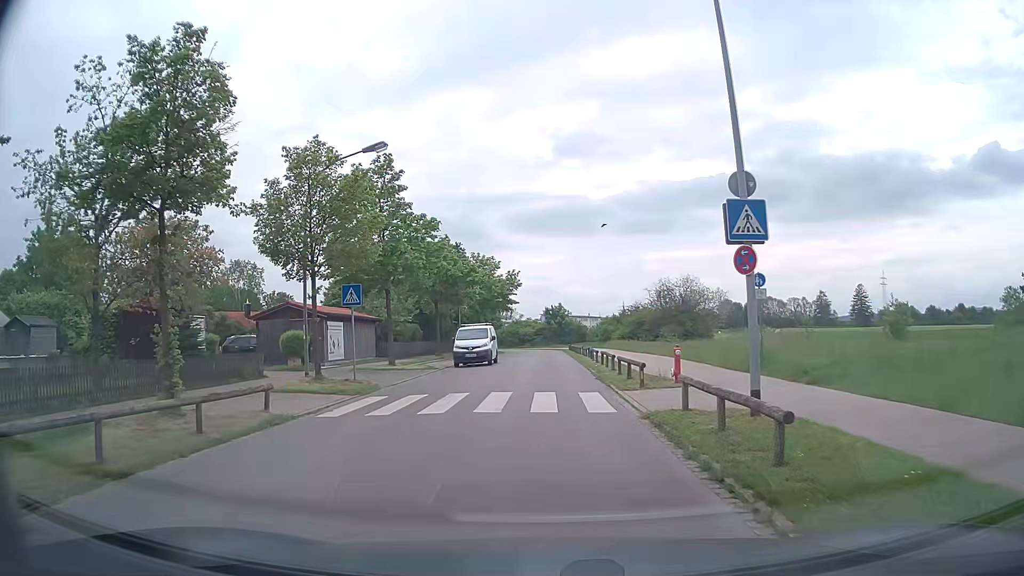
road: residential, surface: asphalt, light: Day
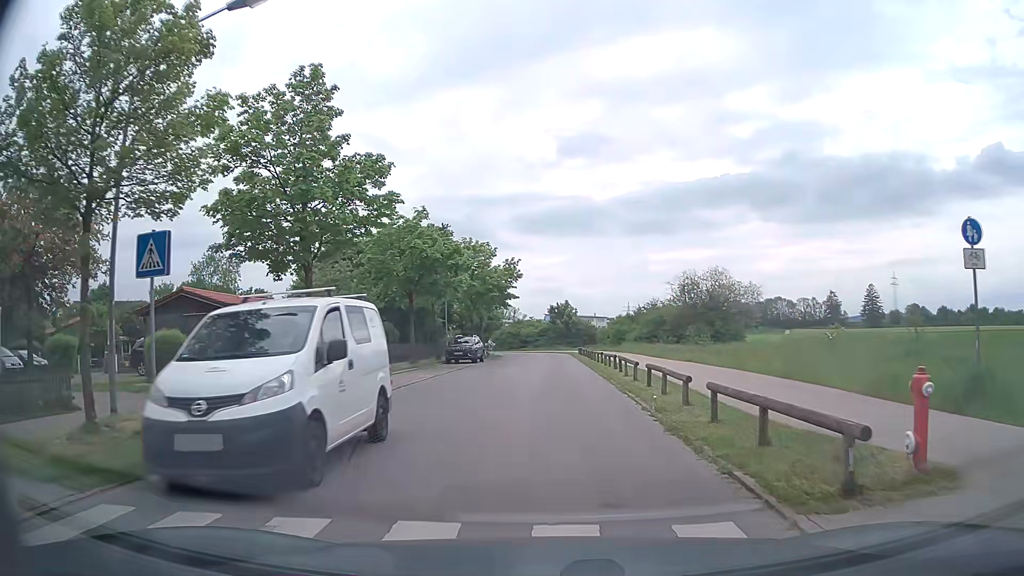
(0.0, +10.7) m; 0°
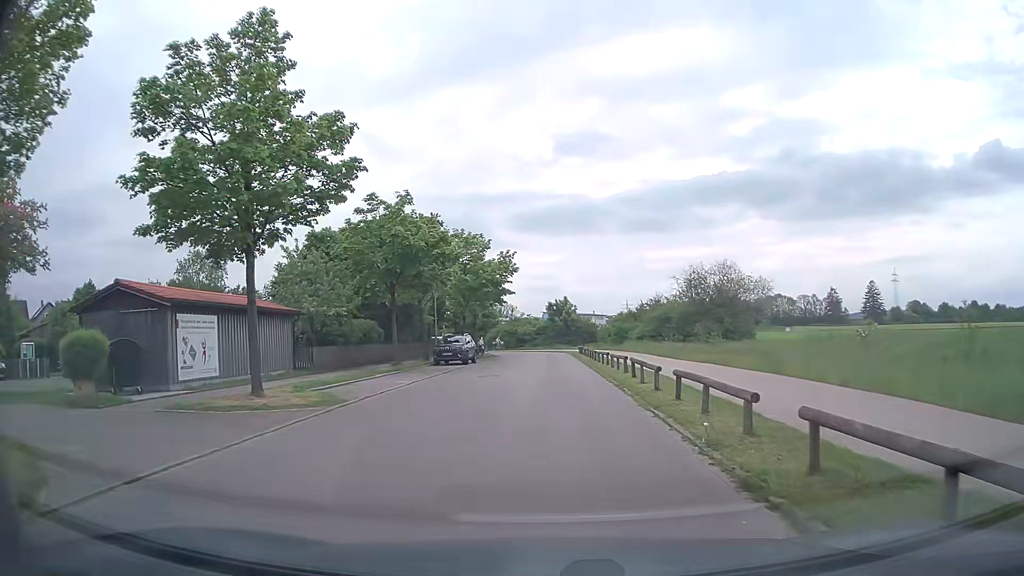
(+0.1, +3.8) m; +1°
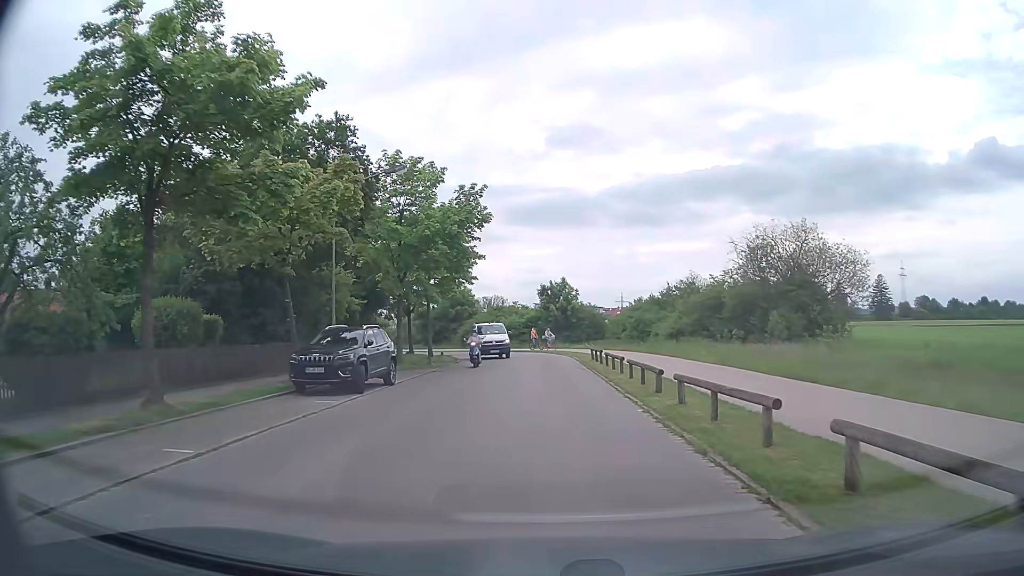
(0.0, +20.4) m; 0°
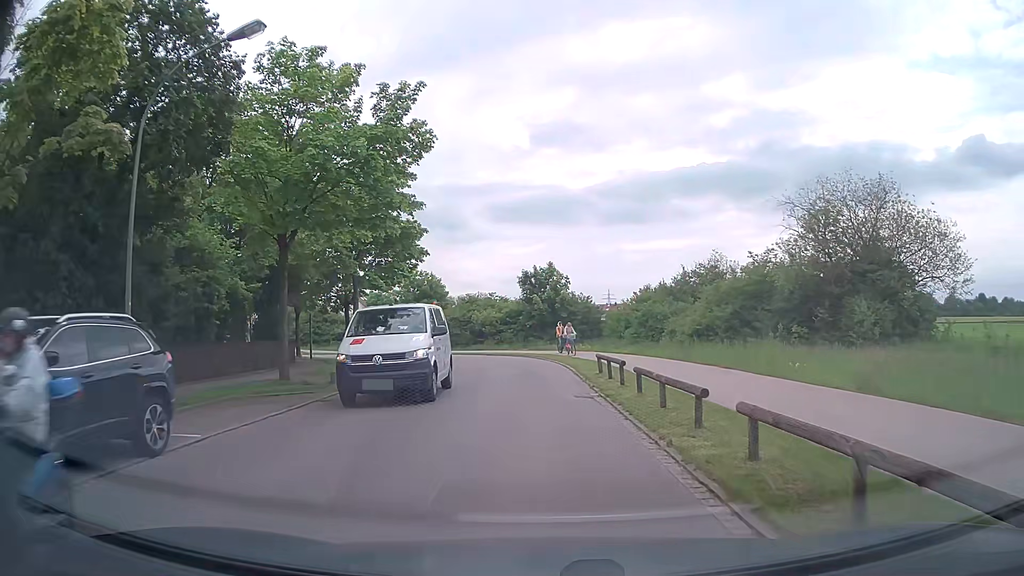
(+0.2, +11.7) m; +1°
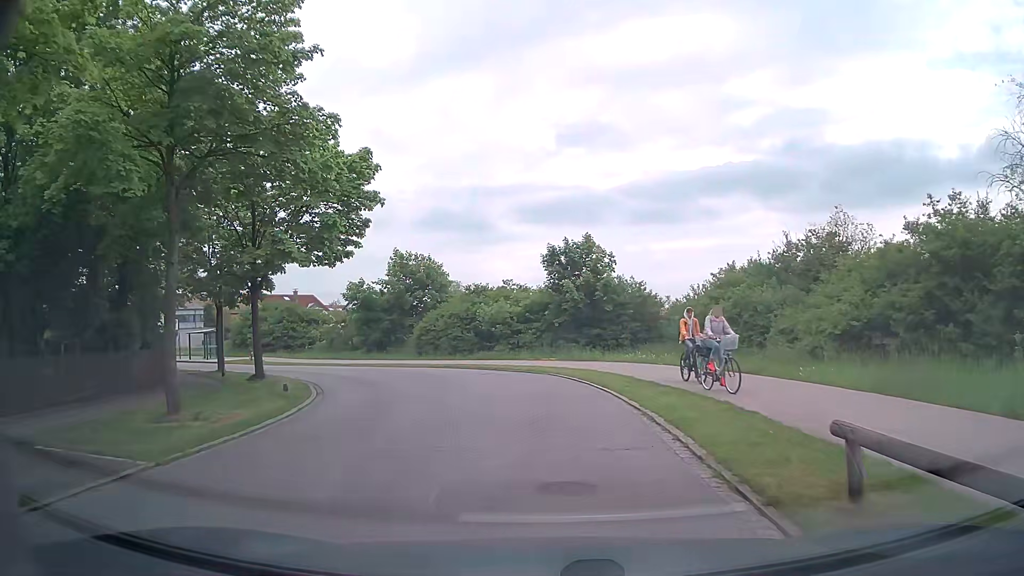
(-0.3, +14.9) m; -2°
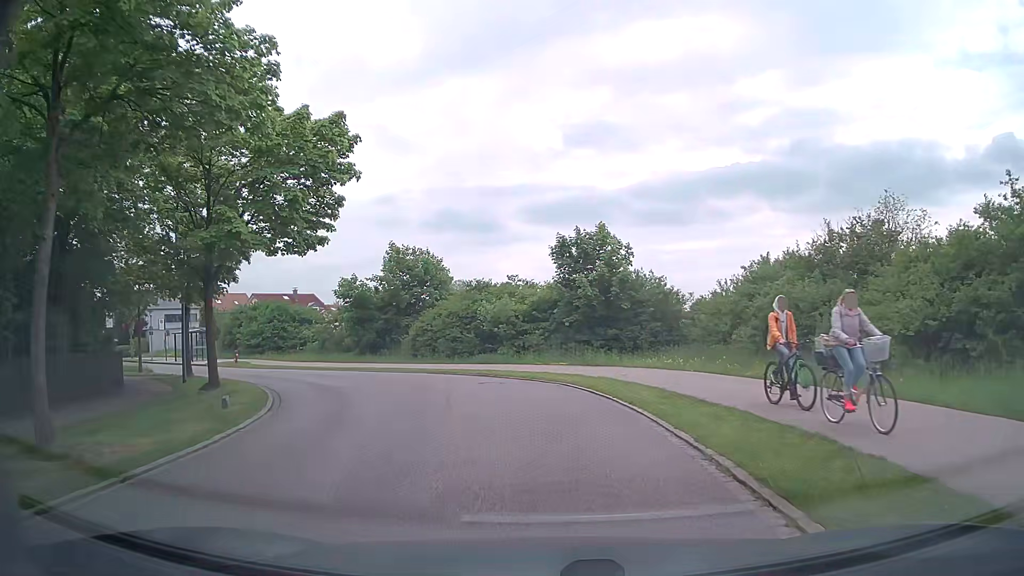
(0.0, +3.8) m; 0°
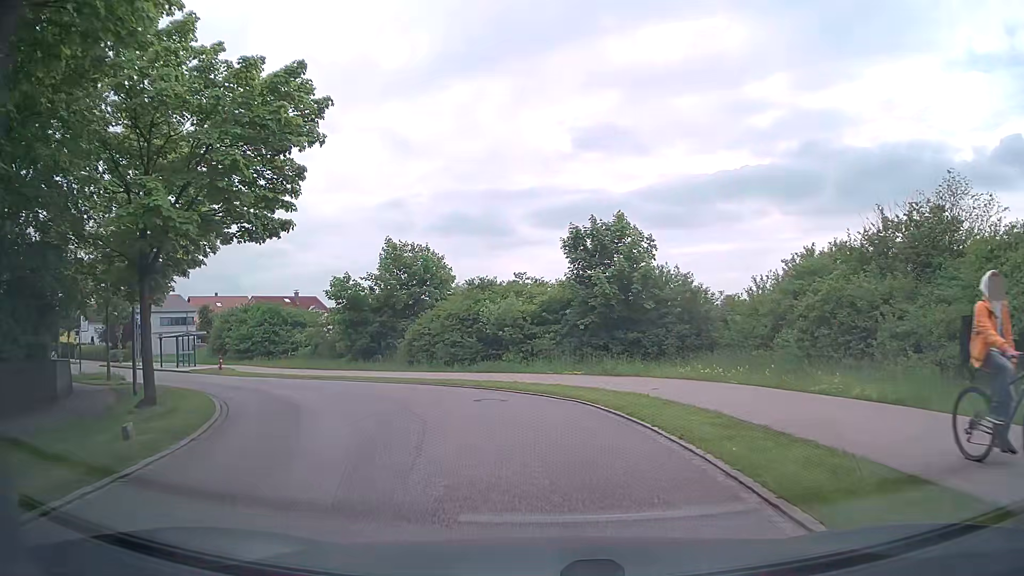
(-0.1, +3.8) m; 0°
(-1, +10) (-4, +19) (-11, +27) (-19, +33) (-27, +39) (-35, +45) (-43, +51) (-50, +57) (-58, +63) (-66, +69) m
